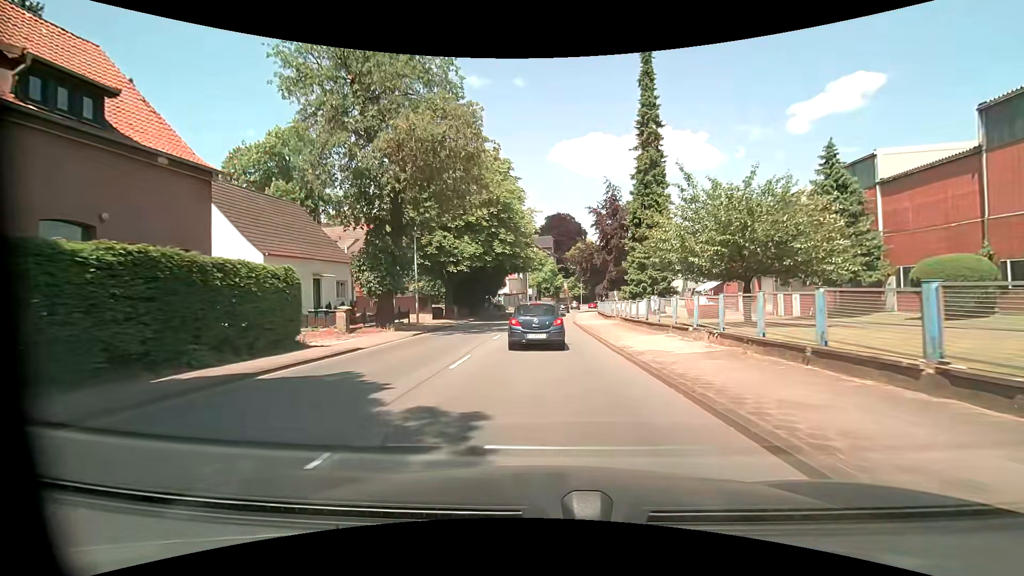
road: primary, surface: asphalt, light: Day
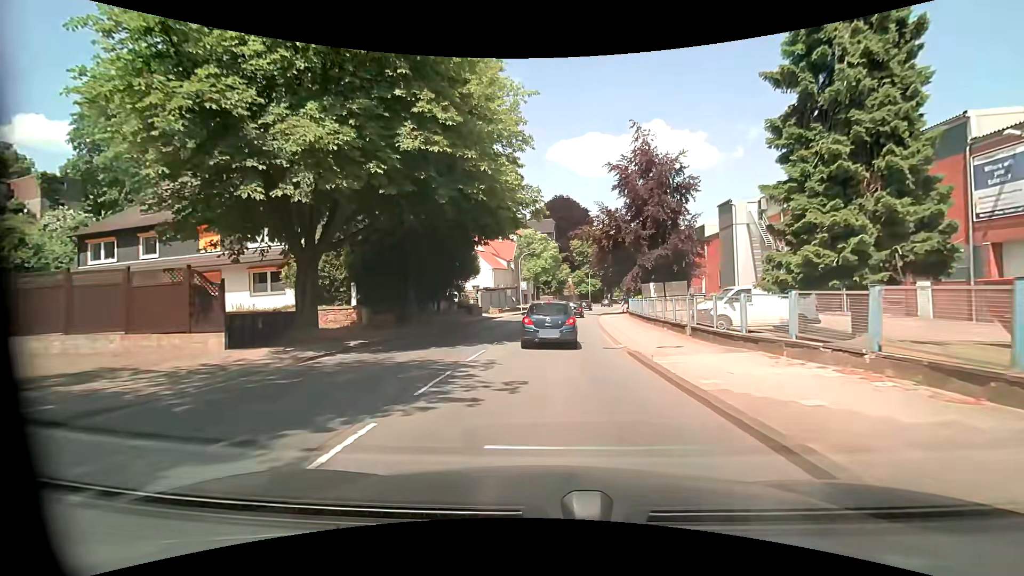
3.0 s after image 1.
(+0.2, +25.9) m; +1°
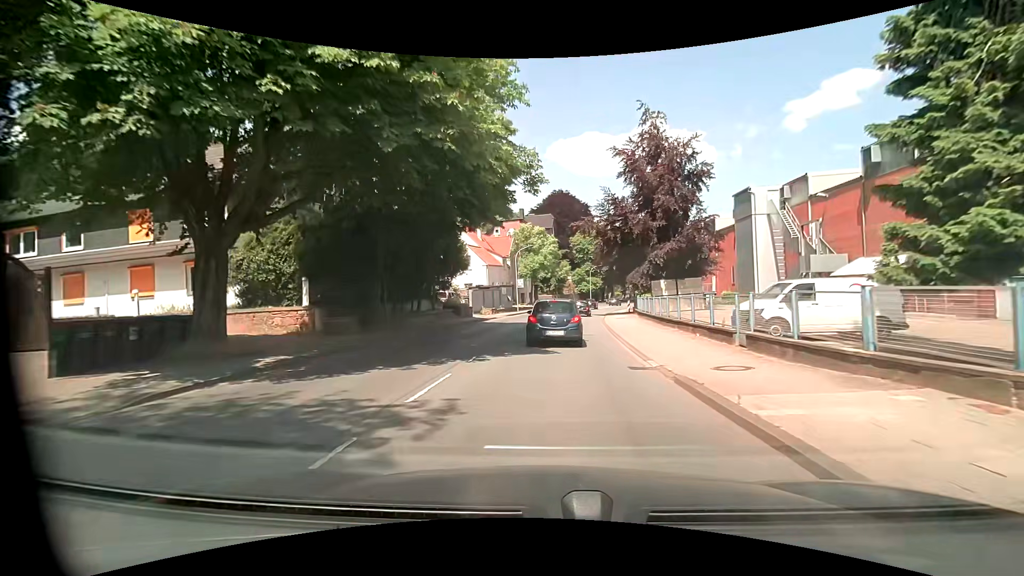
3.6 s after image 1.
(0.0, +5.0) m; 0°
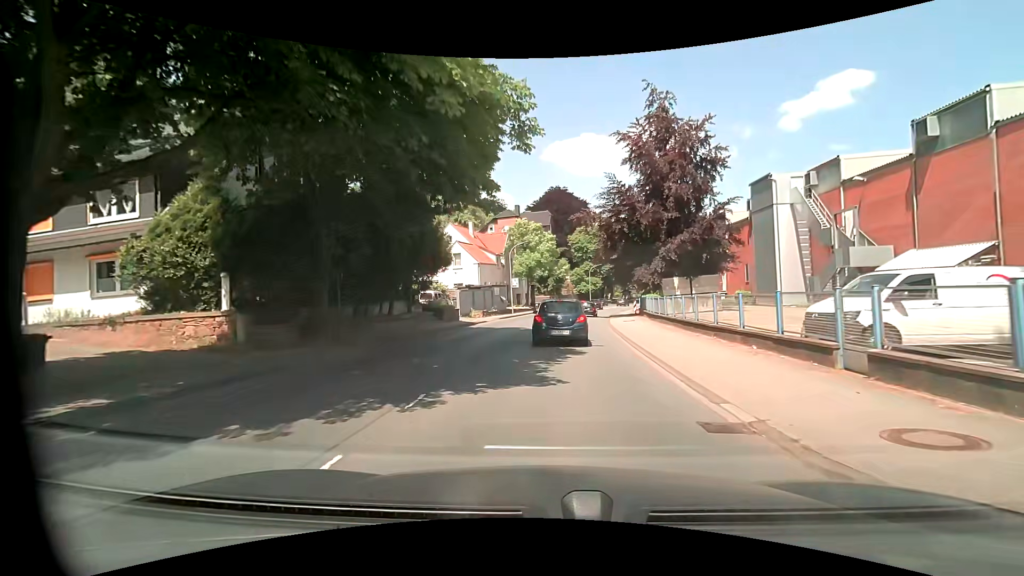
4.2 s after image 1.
(+0.1, +5.0) m; +1°
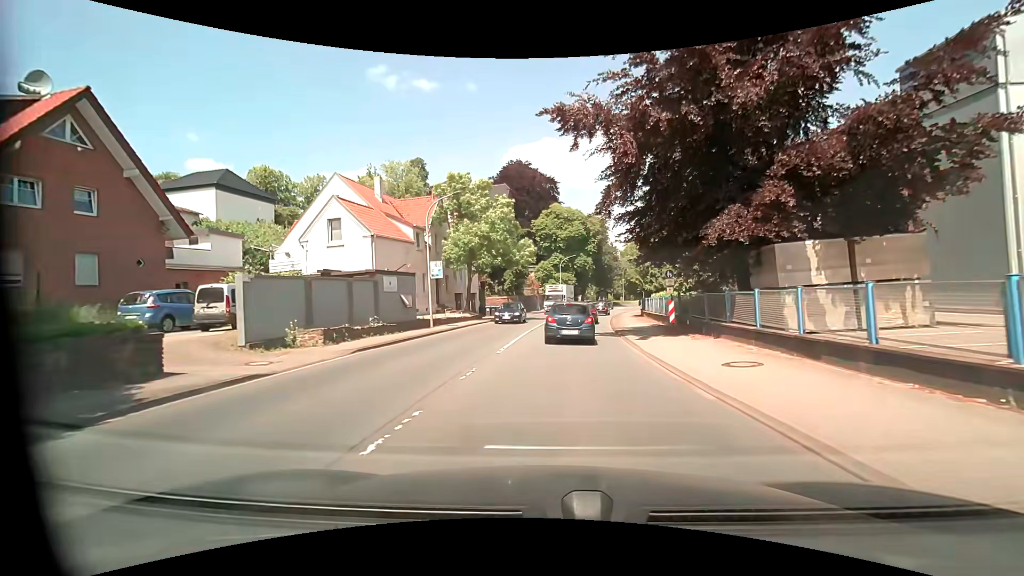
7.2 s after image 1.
(+0.7, +24.0) m; +4°
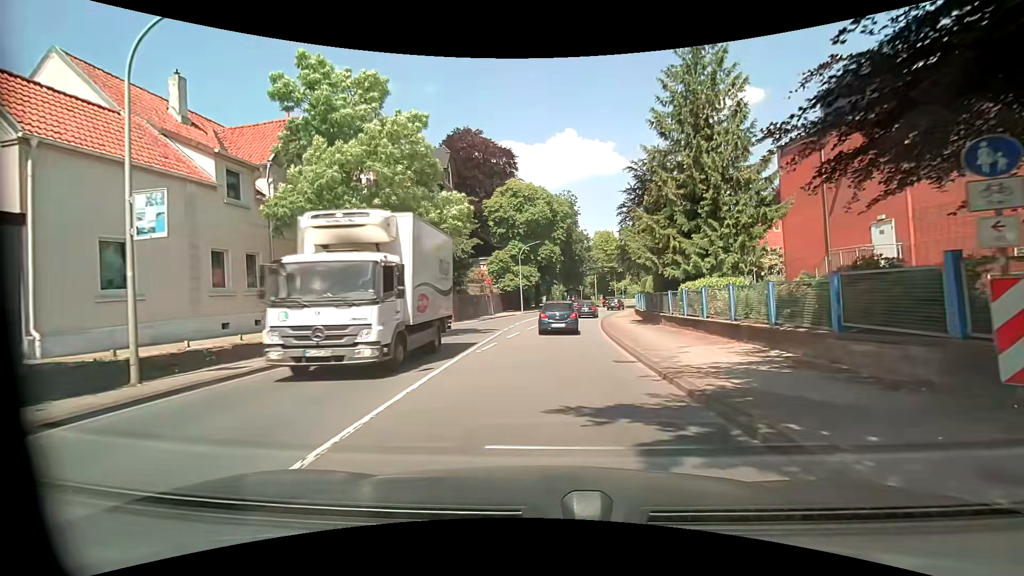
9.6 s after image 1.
(+0.7, +17.8) m; +4°
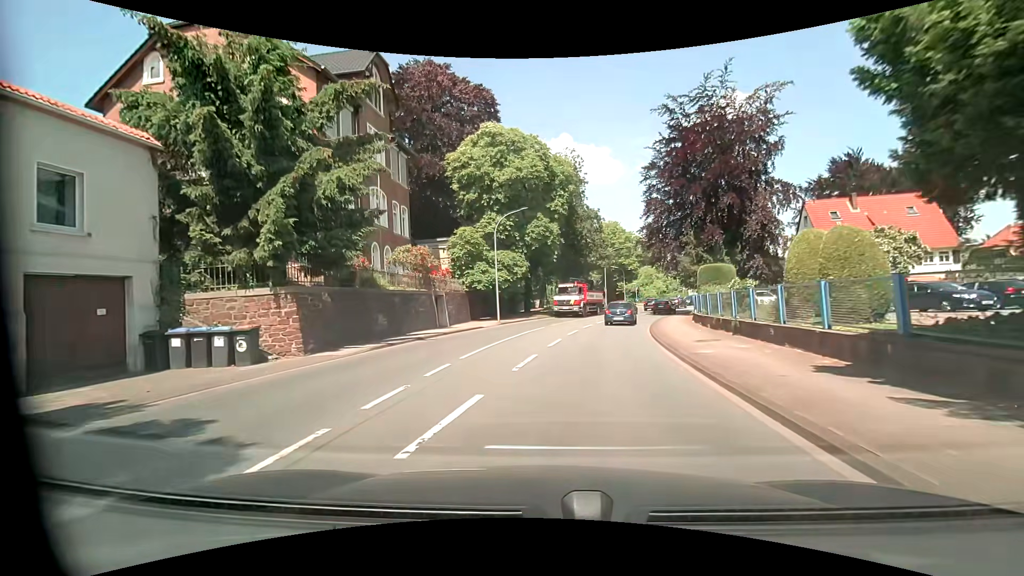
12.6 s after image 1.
(+0.4, +21.7) m; 0°
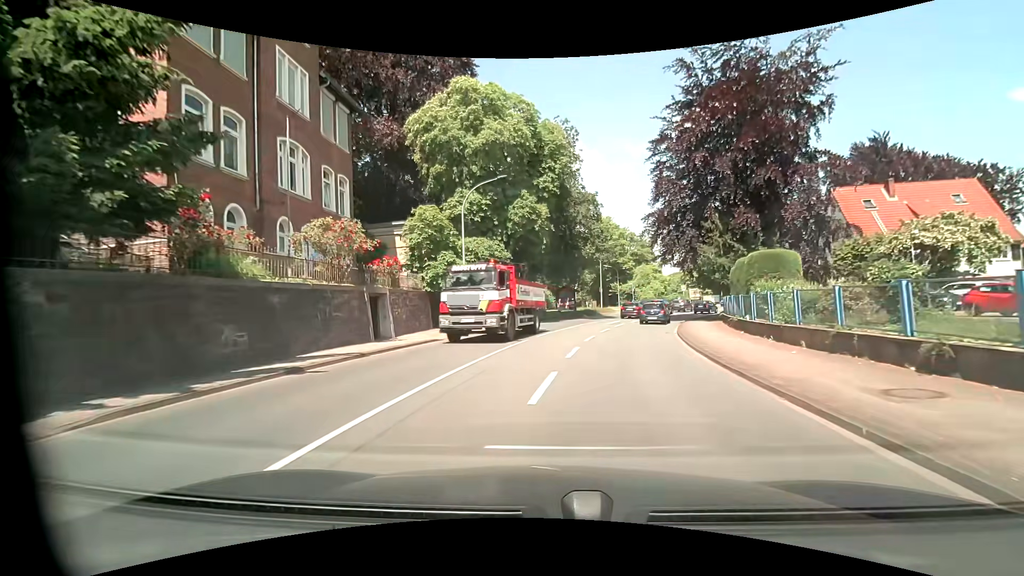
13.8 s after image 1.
(+0.1, +9.3) m; +2°
